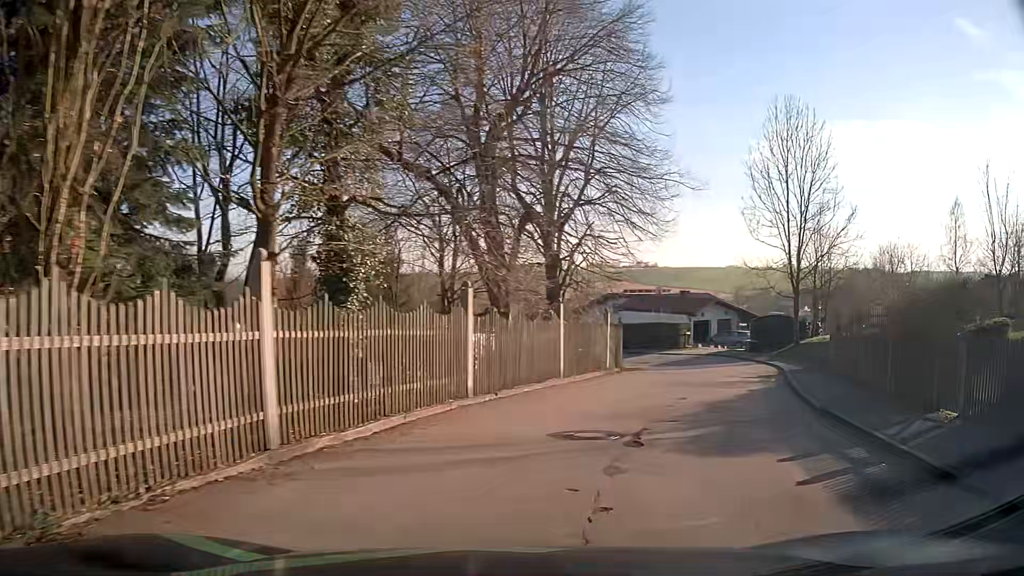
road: residential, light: Day
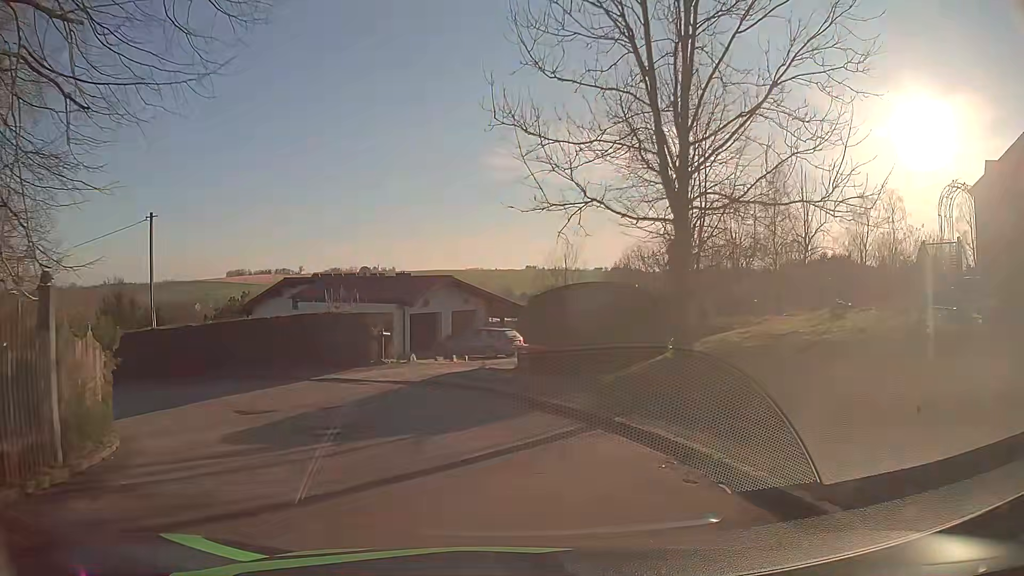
(+6.8, +22.4) m; +23°
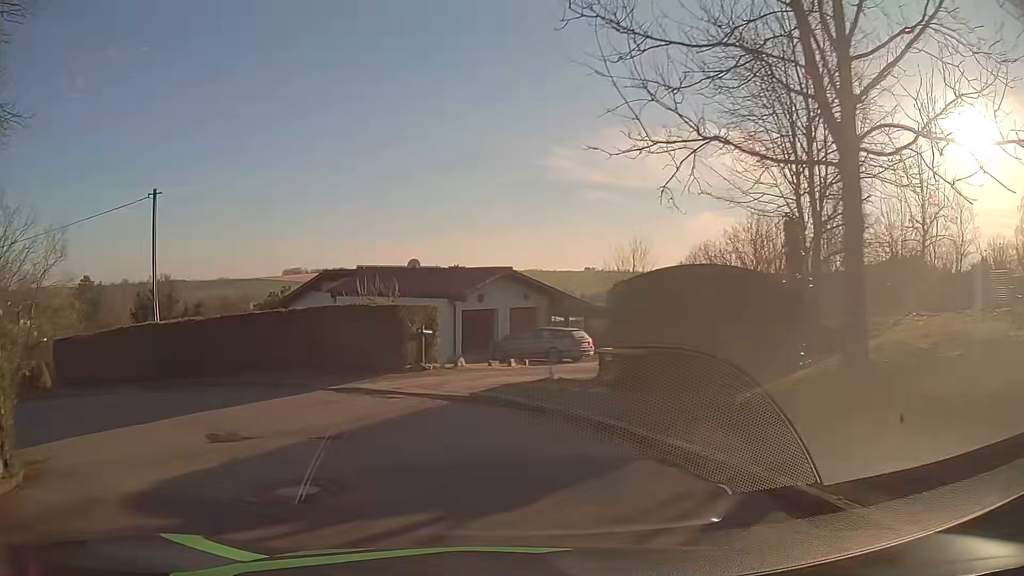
(-0.2, +4.3) m; -6°
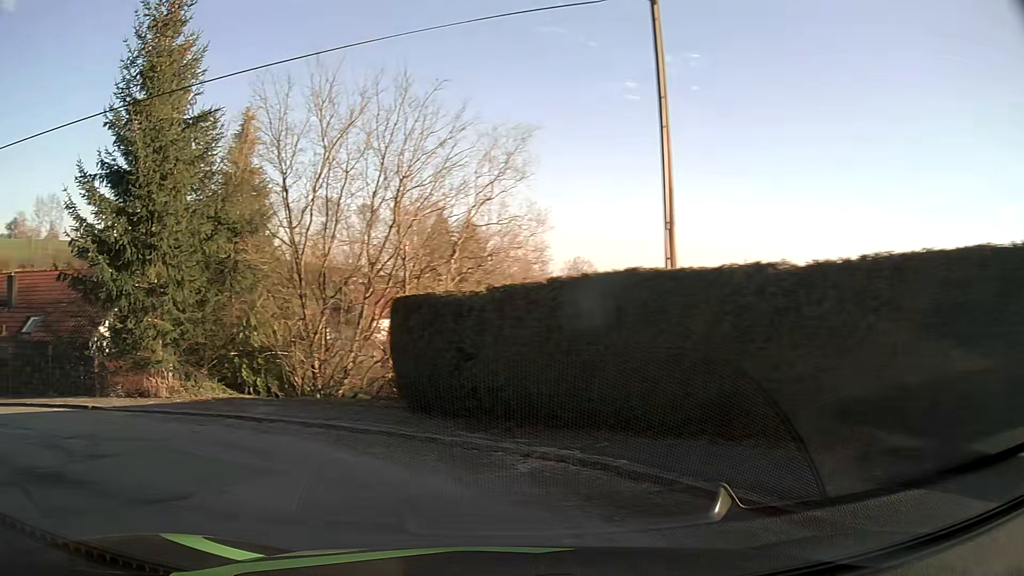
(-4.9, +13.5) m; -48°
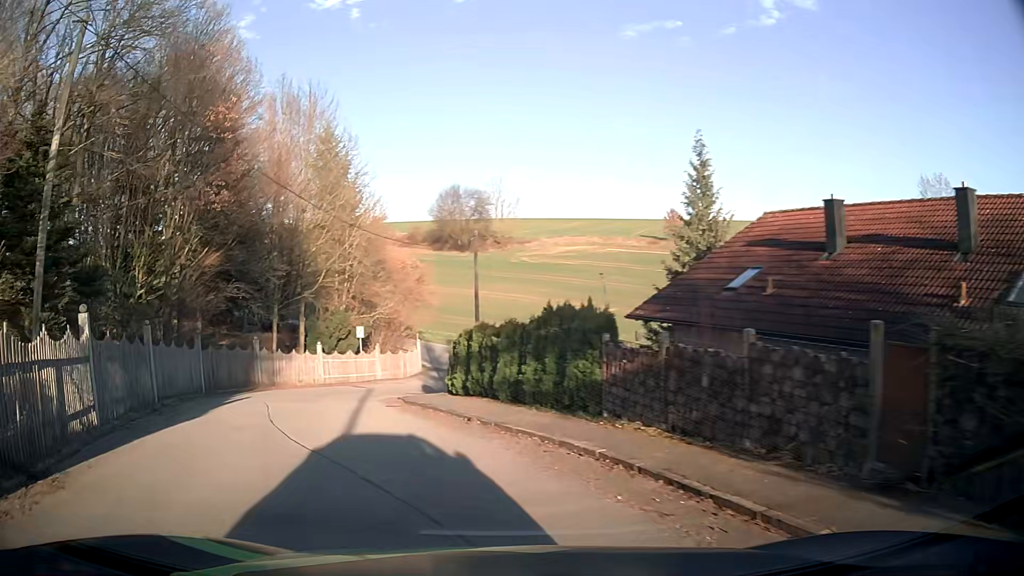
(-10.7, +11.7) m; -77°
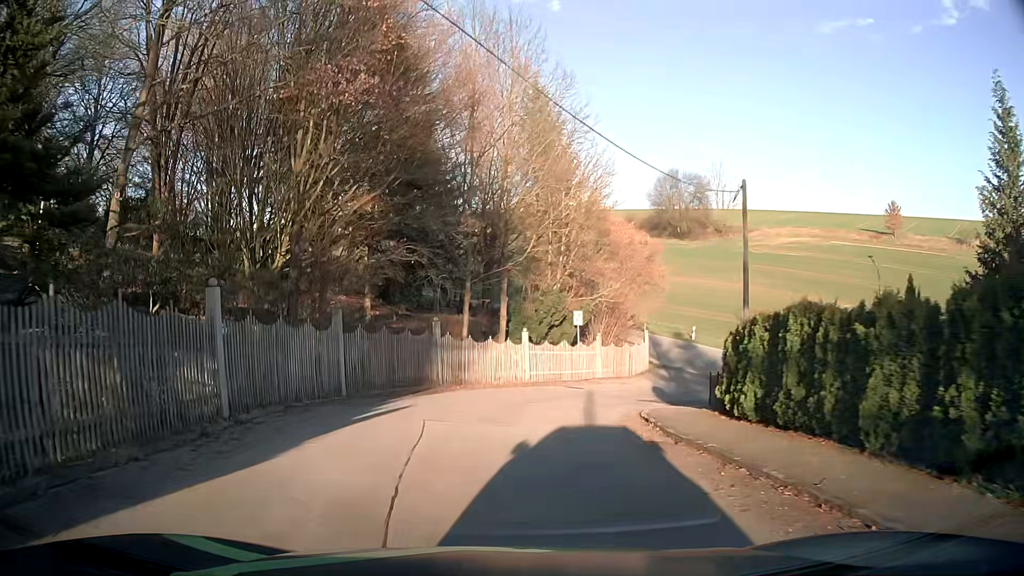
(-1.6, +8.0) m; -18°
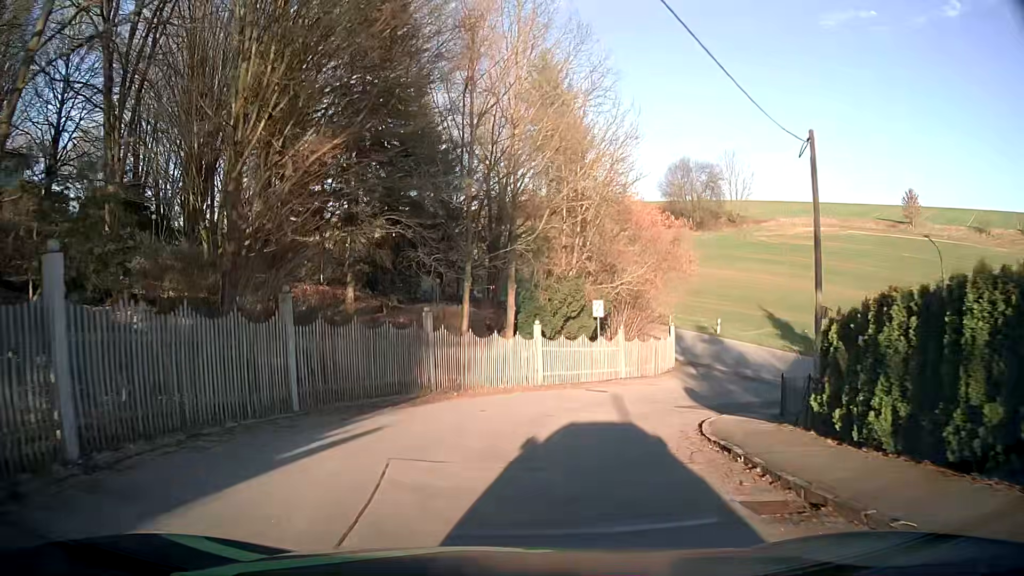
(-0.1, +4.5) m; -1°
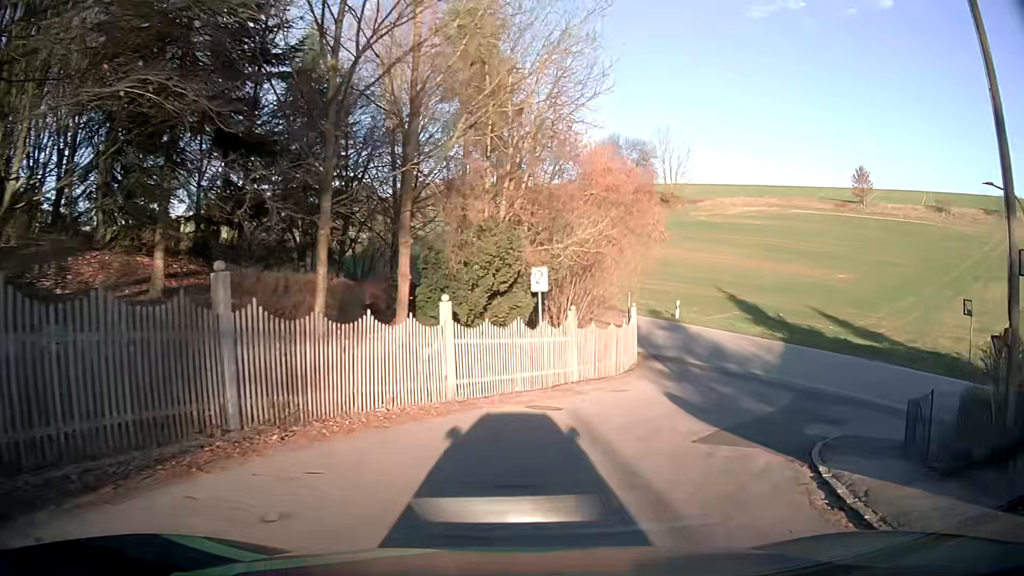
(+0.4, +9.0) m; +7°
